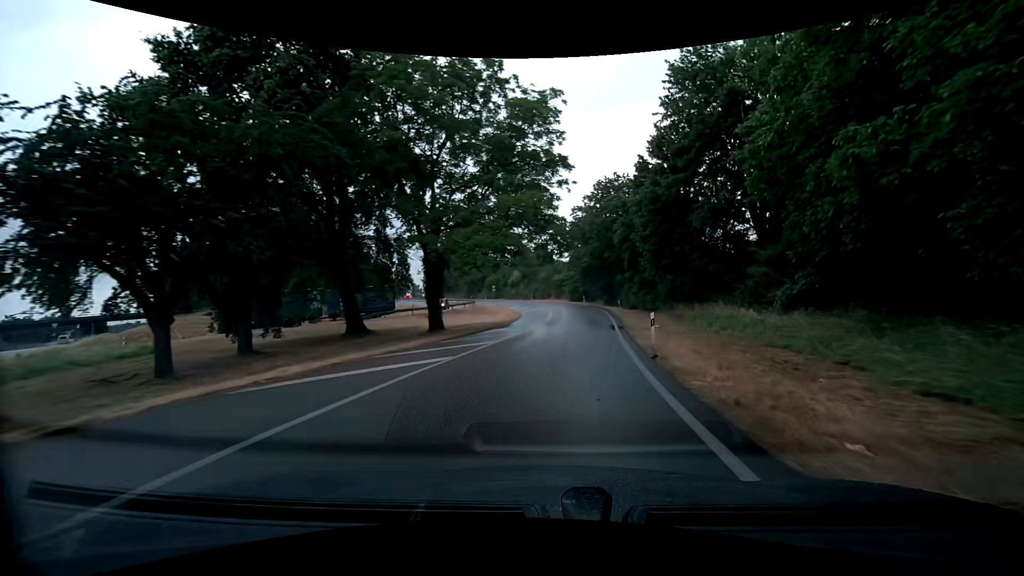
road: trunk_link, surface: asphalt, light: Day
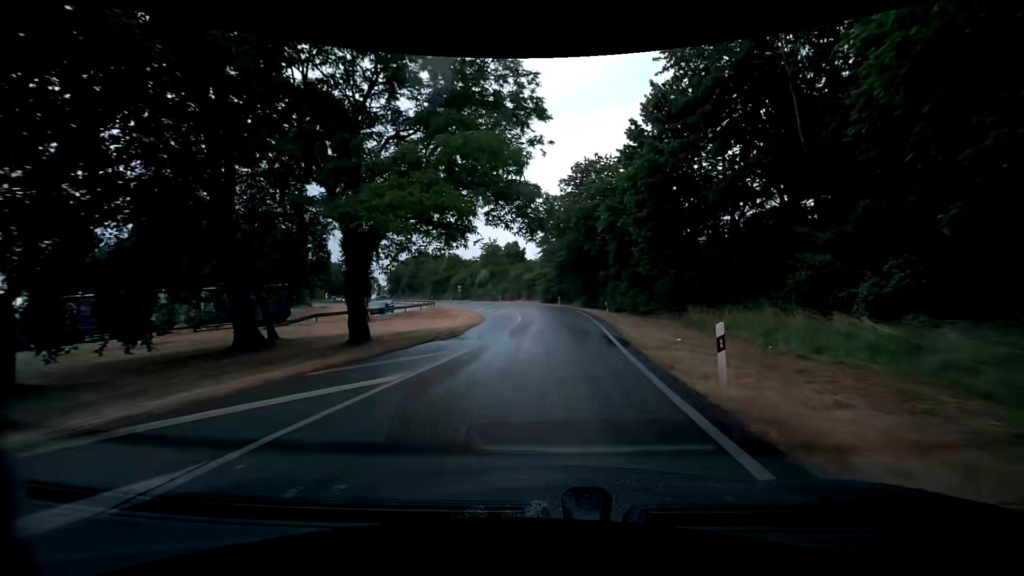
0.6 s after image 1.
(+0.3, +9.3) m; +4°
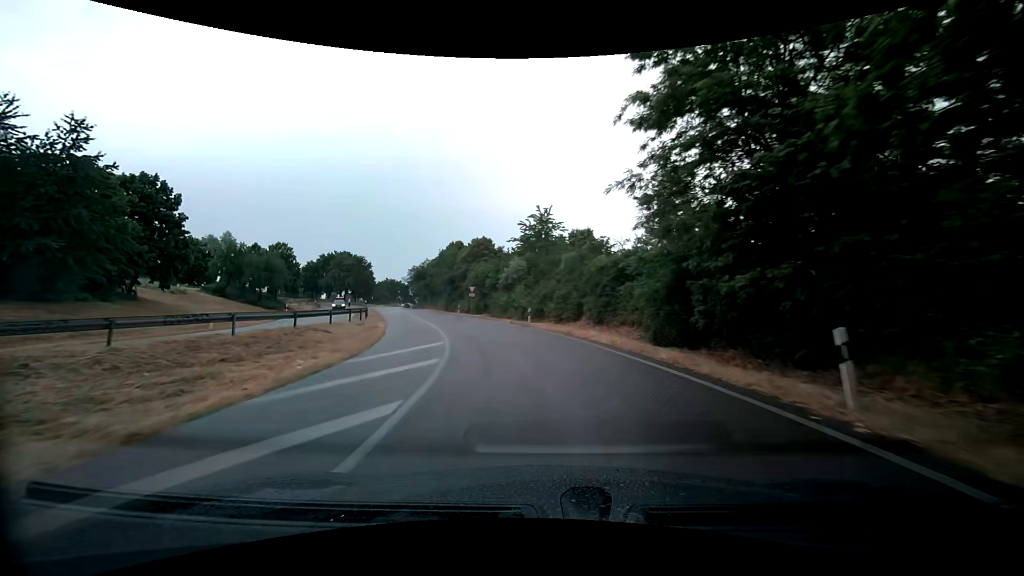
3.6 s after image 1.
(+1.4, +47.4) m; -3°
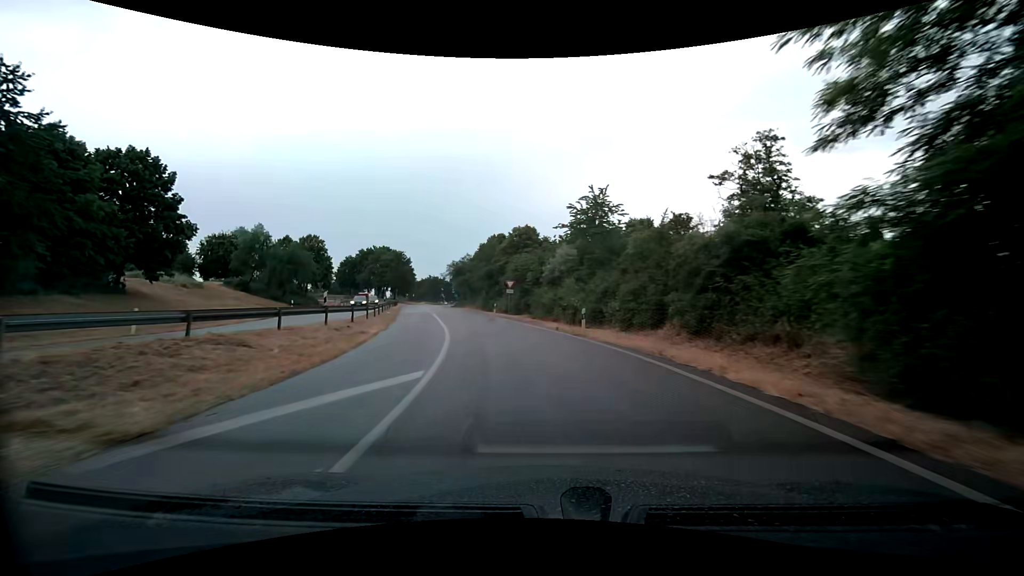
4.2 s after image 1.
(-0.4, +9.5) m; -5°
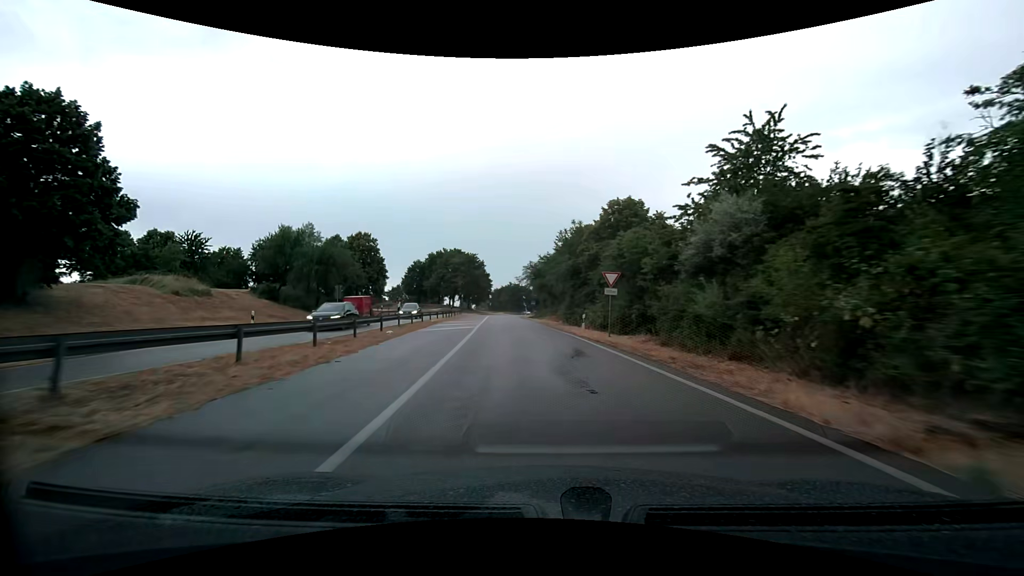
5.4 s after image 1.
(-1.8, +19.0) m; -11°
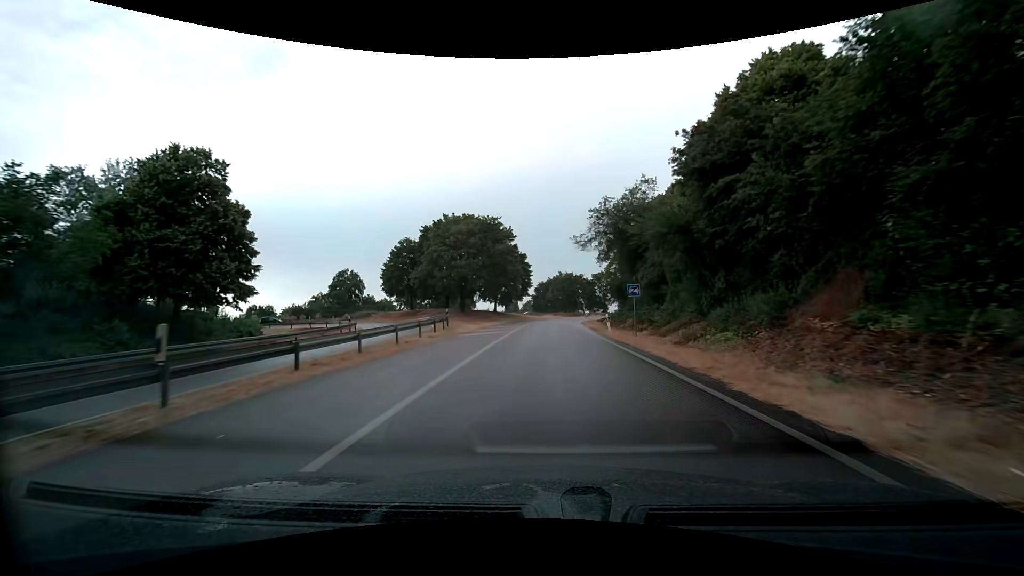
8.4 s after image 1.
(-4.8, +47.4) m; -8°
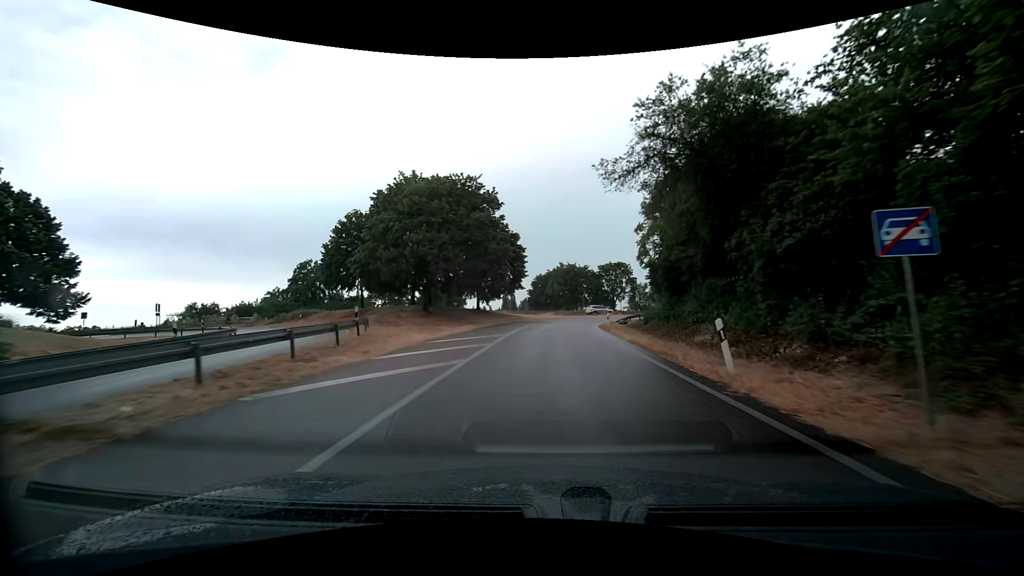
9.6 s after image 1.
(+0.1, +18.9) m; 0°
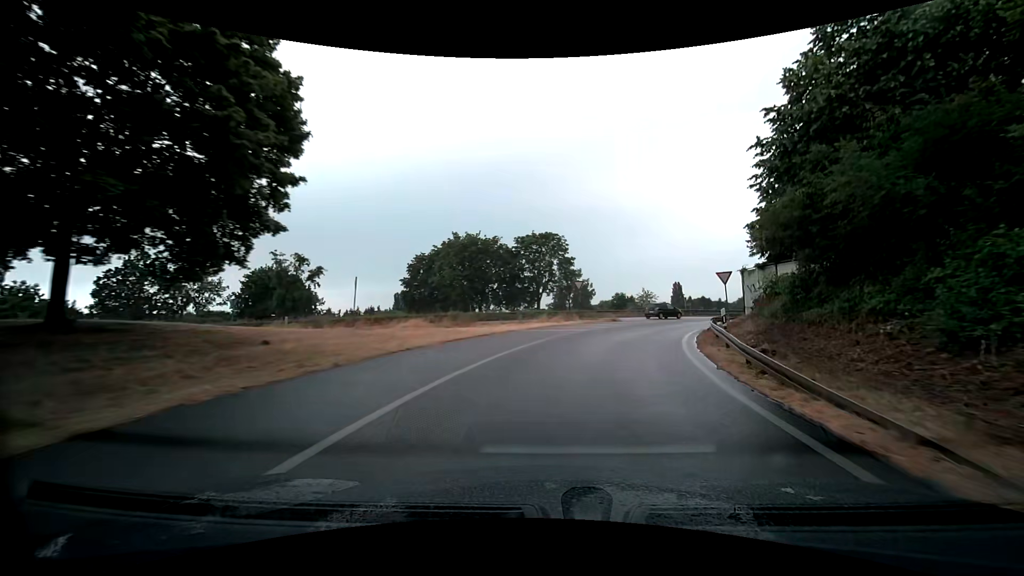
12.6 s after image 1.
(+1.4, +44.2) m; +7°
(+1, +10) (+2, +20) (+6, +29) (+11, +38) (+17, +46) (+24, +53) (+32, +59) (+40, +64) (+49, +69) (+57, +75) m
